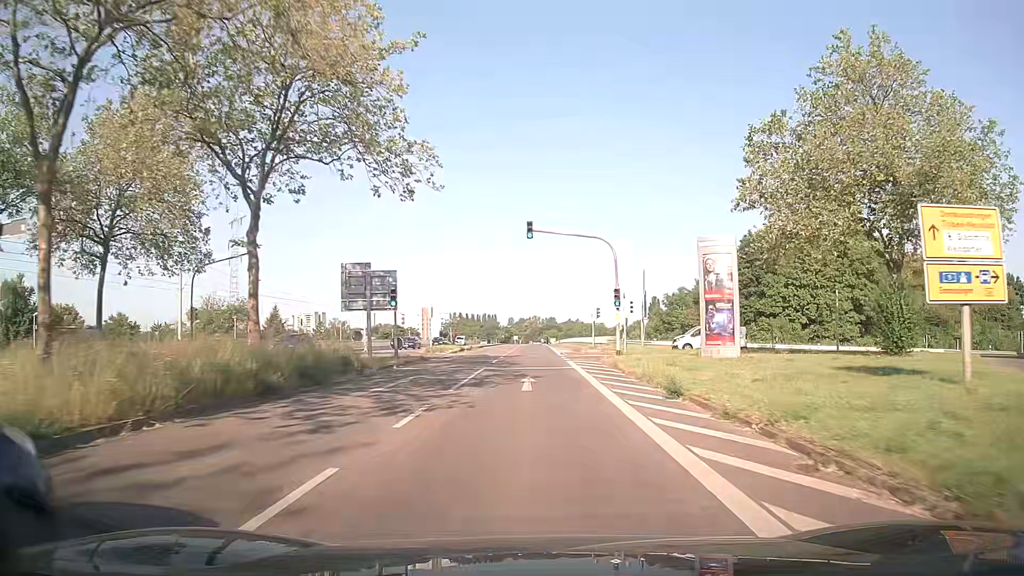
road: secondary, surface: asphalt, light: Day
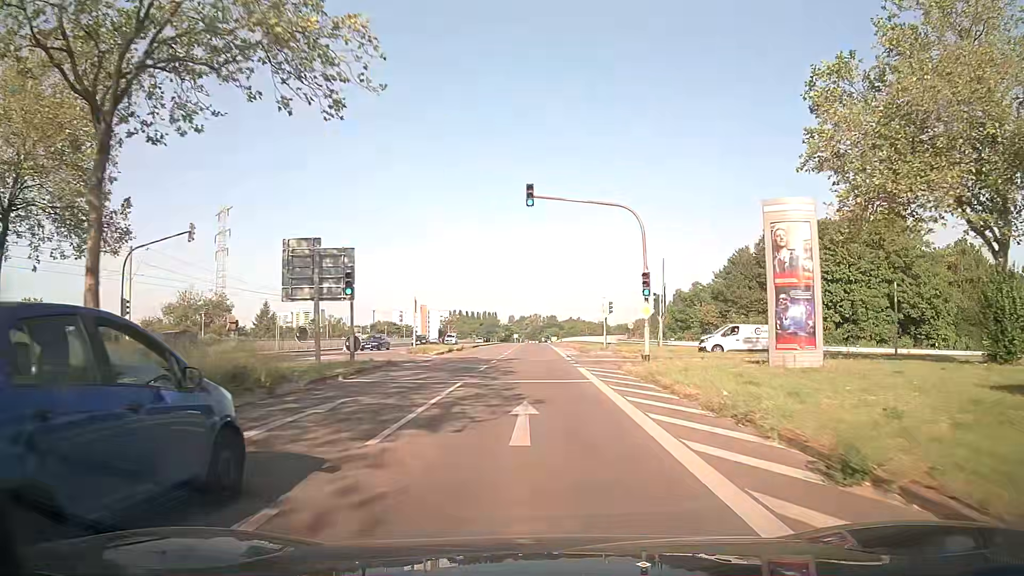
(0.0, +7.7) m; 0°
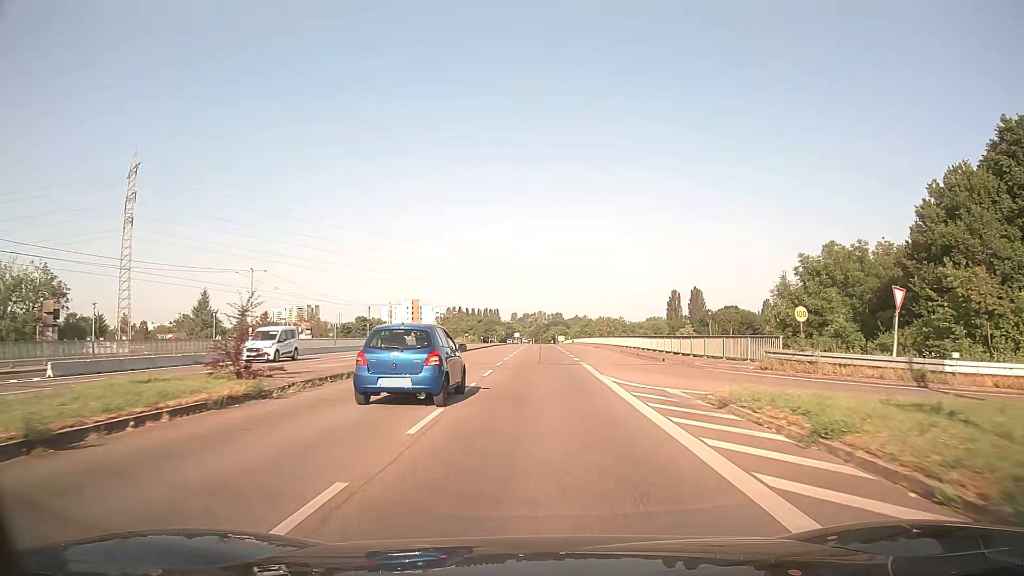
(0.0, +39.4) m; 0°
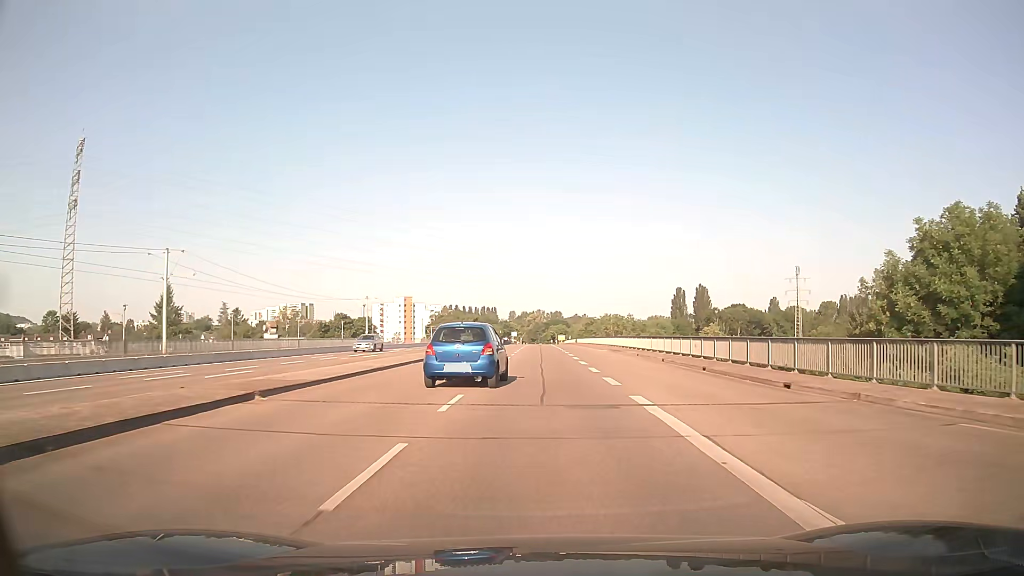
(0.0, +16.0) m; 0°
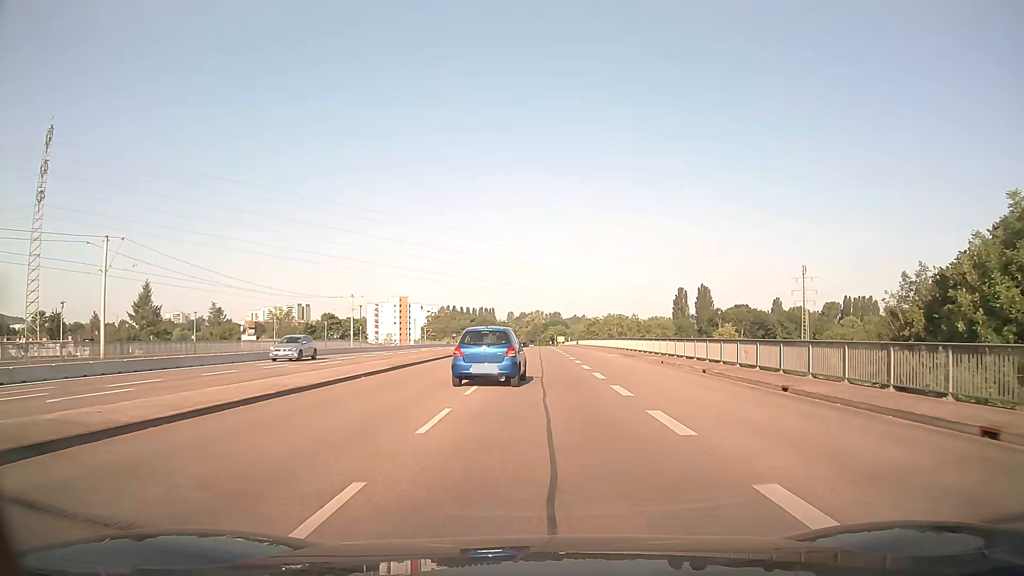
(0.0, +8.1) m; 0°
